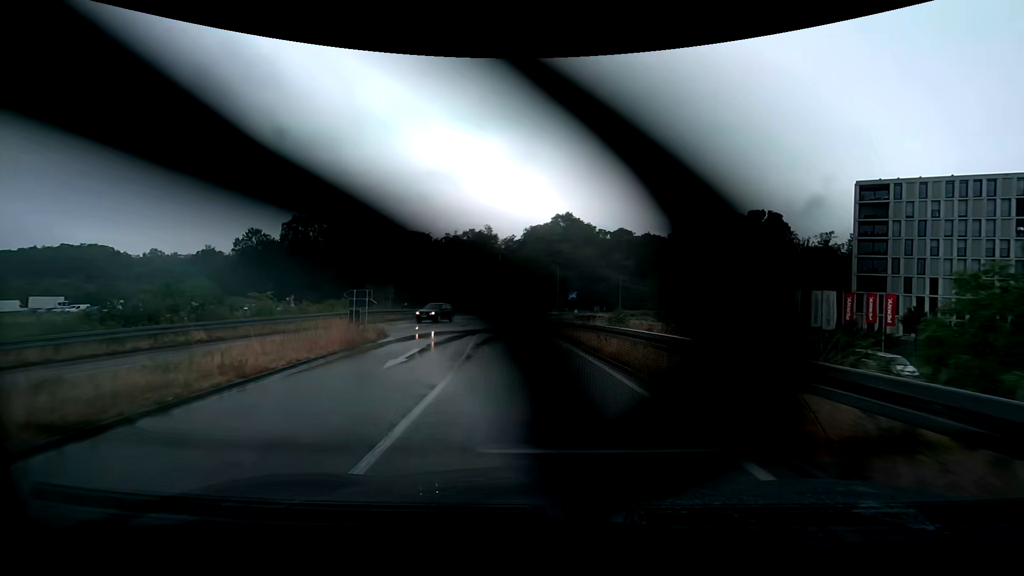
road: trunk_link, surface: asphalt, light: Day
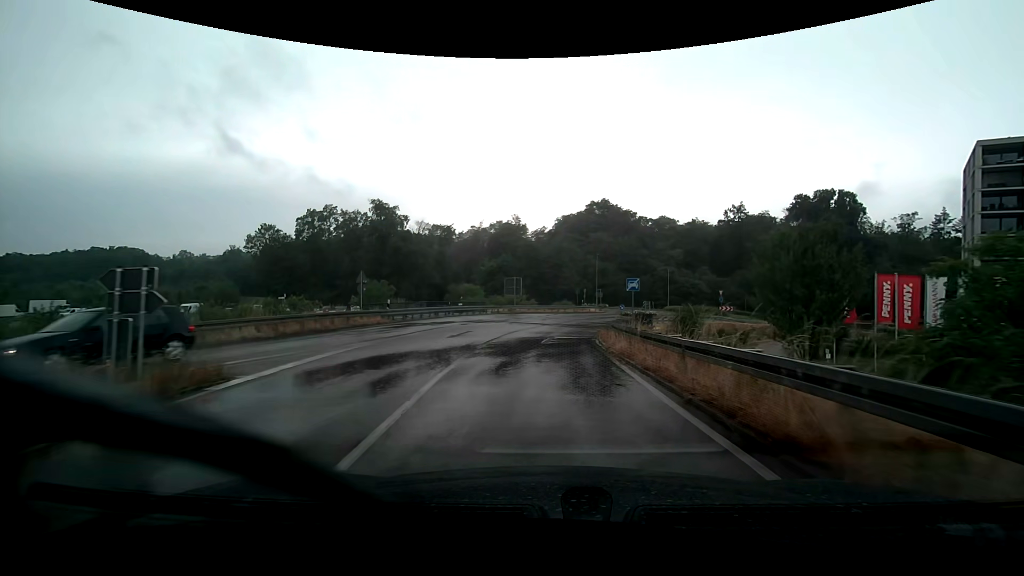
(-0.5, +13.0) m; -4°
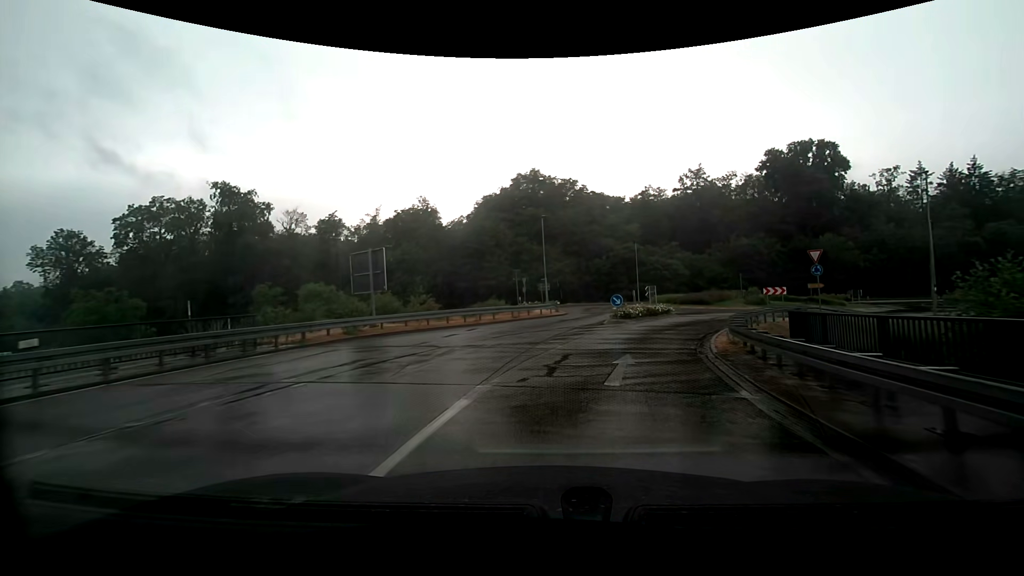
(+0.7, +30.9) m; +9°
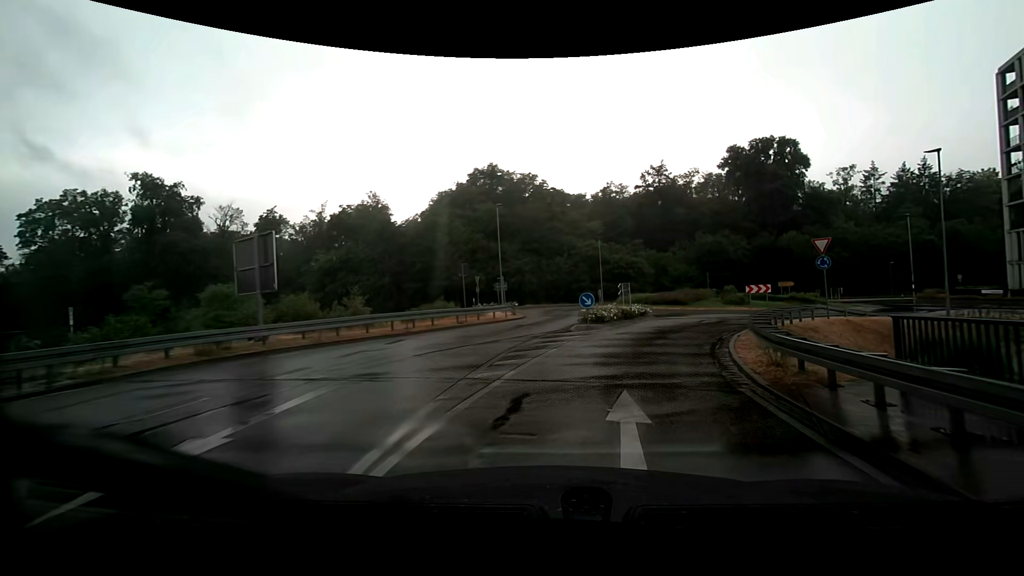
(+0.1, +5.5) m; +2°
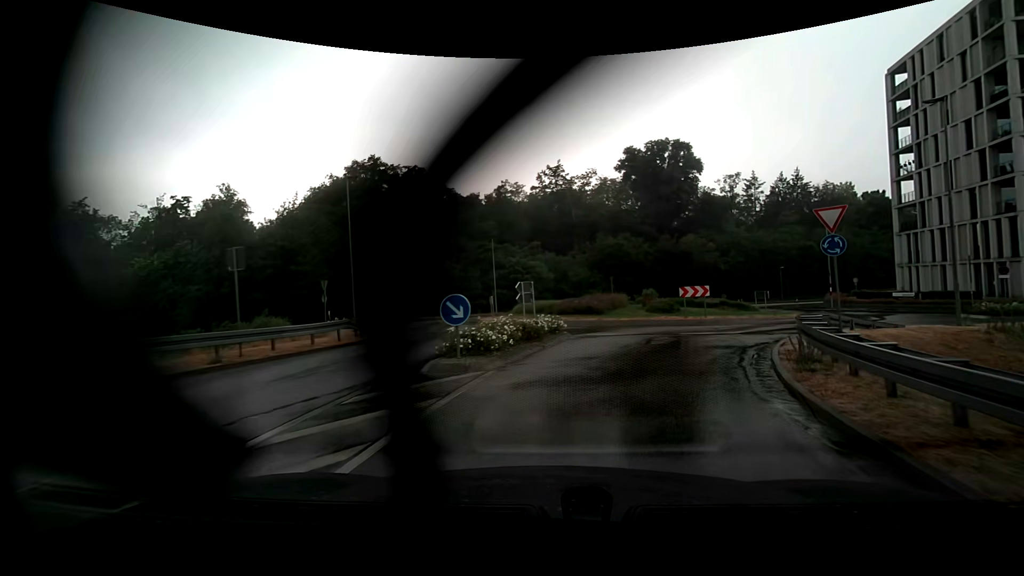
(+1.0, +10.1) m; +13°
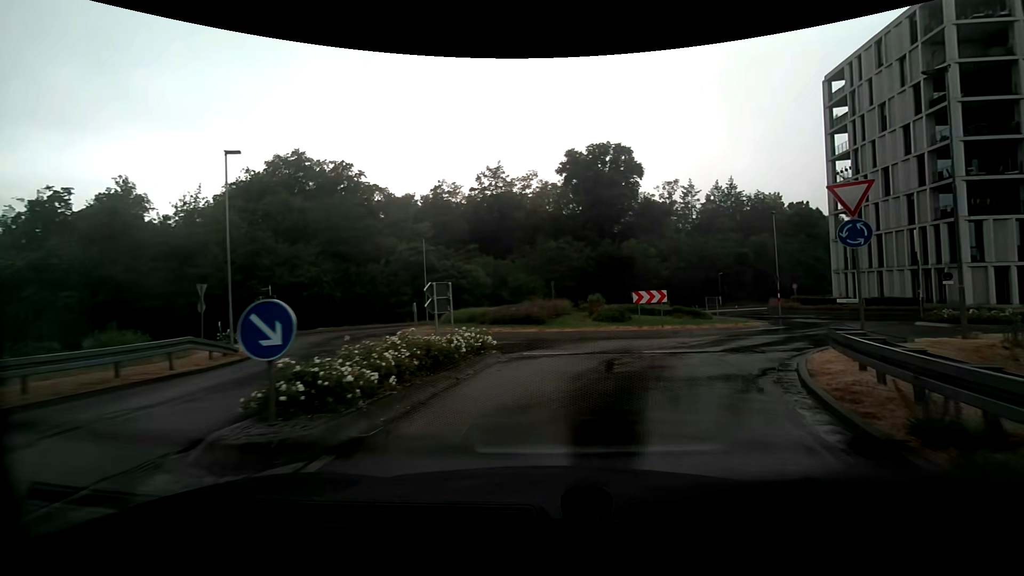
(+0.2, +4.5) m; +6°
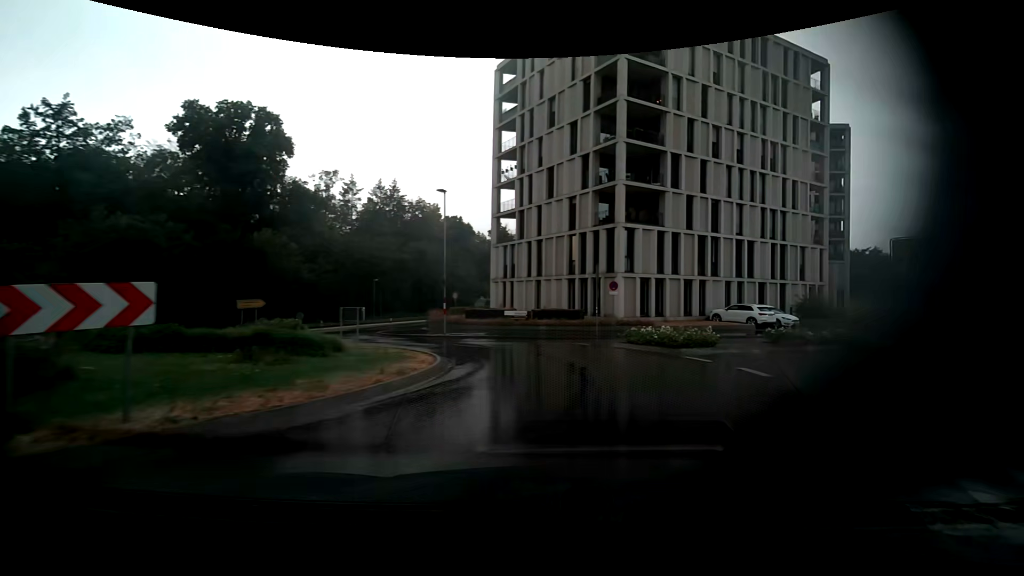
(+4.2, +14.5) m; +36°
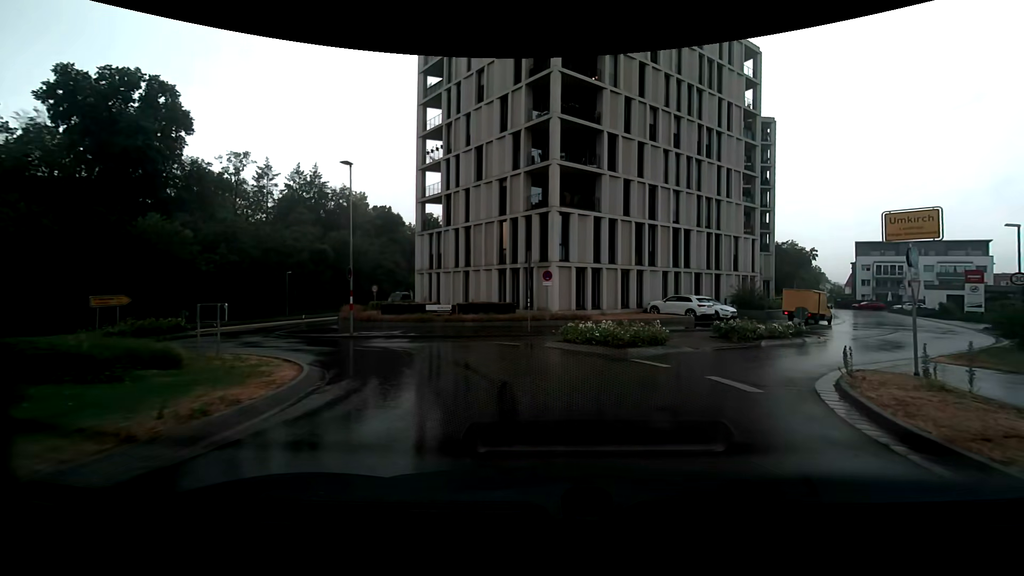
(+0.3, +3.6) m; +10°
